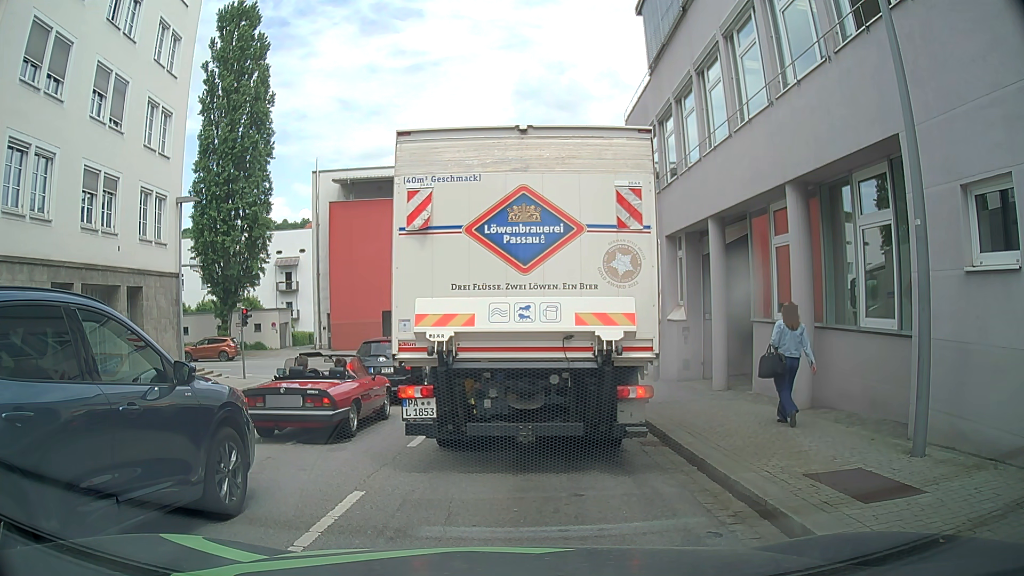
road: tertiary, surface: asphalt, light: Day
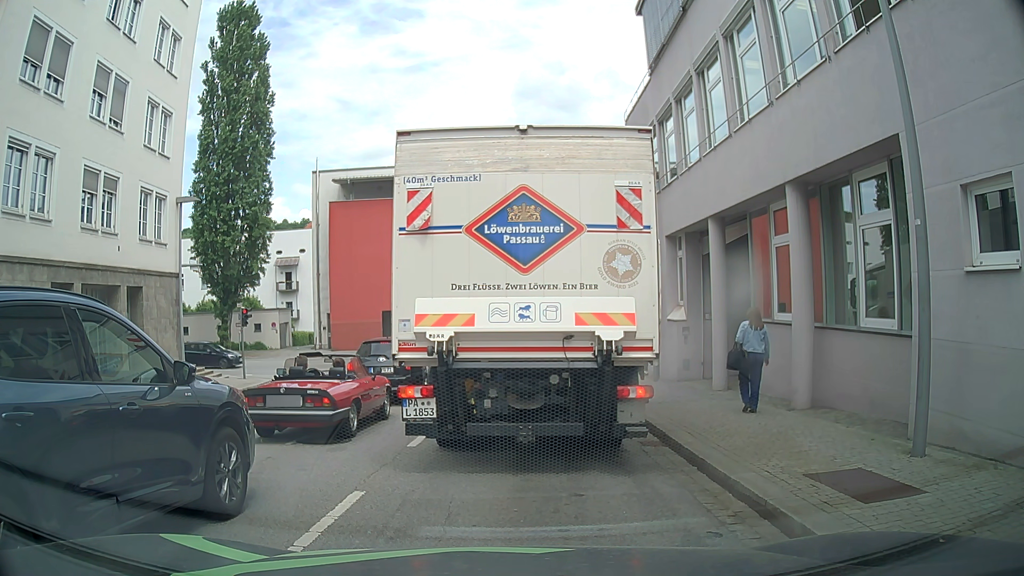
(0.0, 0.0) m; 0°
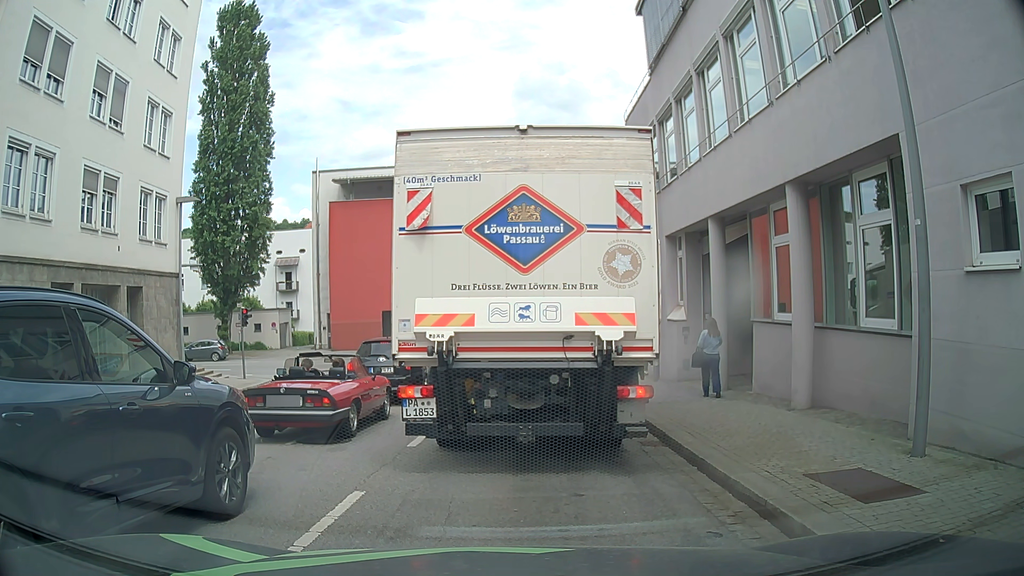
(0.0, 0.0) m; 0°
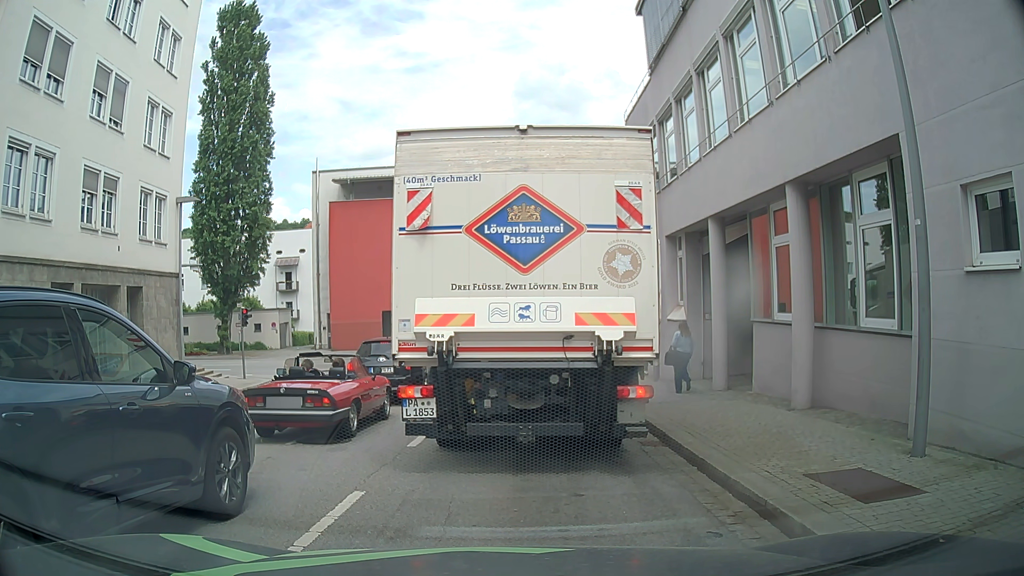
(0.0, 0.0) m; 0°
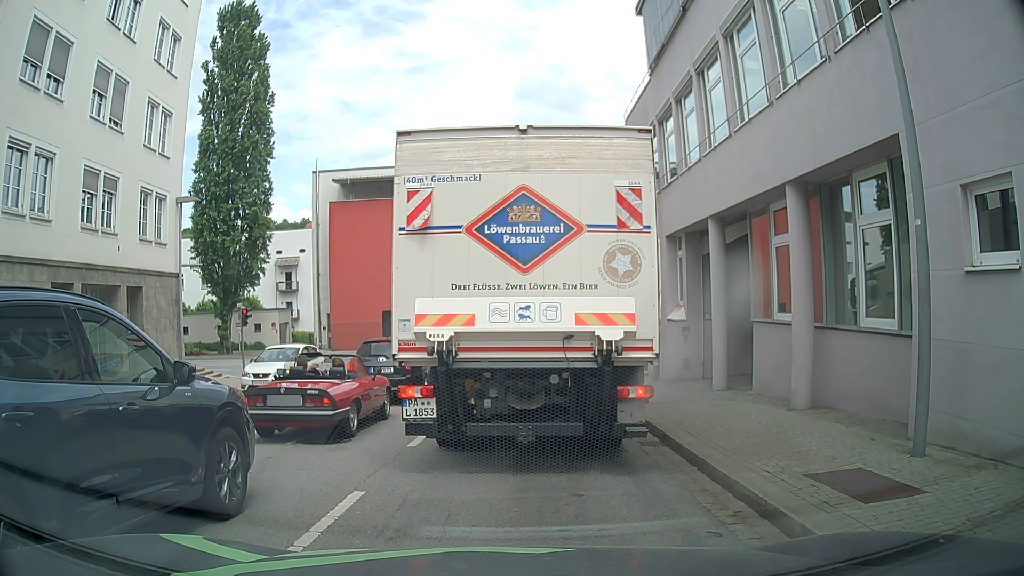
(0.0, 0.0) m; 0°
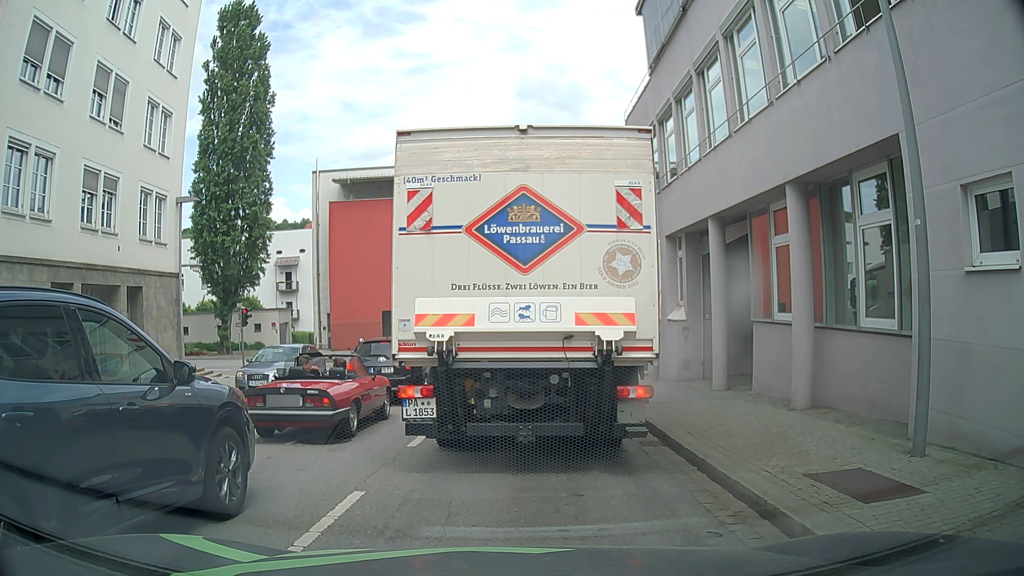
(0.0, 0.0) m; 0°
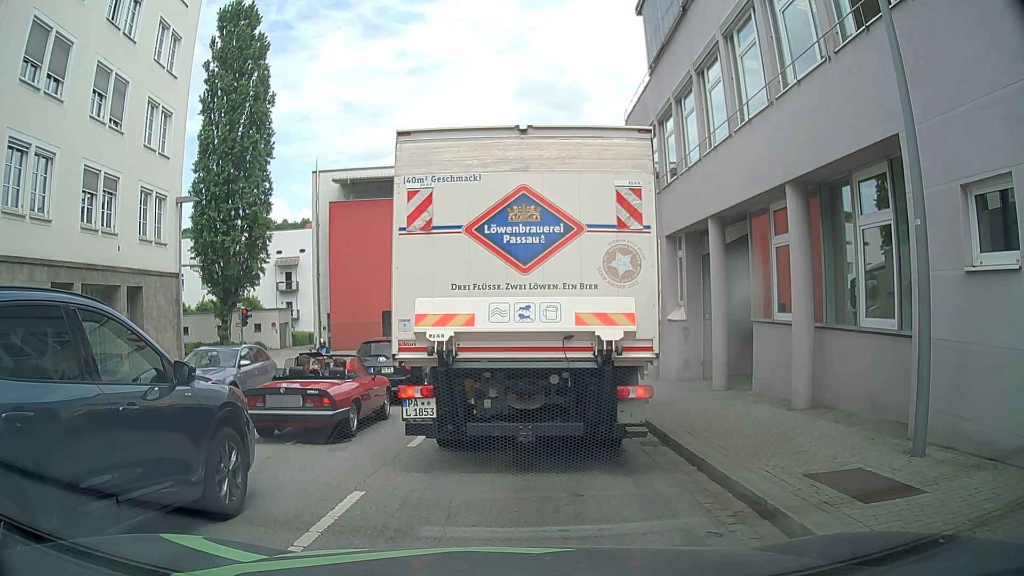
(0.0, 0.0) m; 0°
